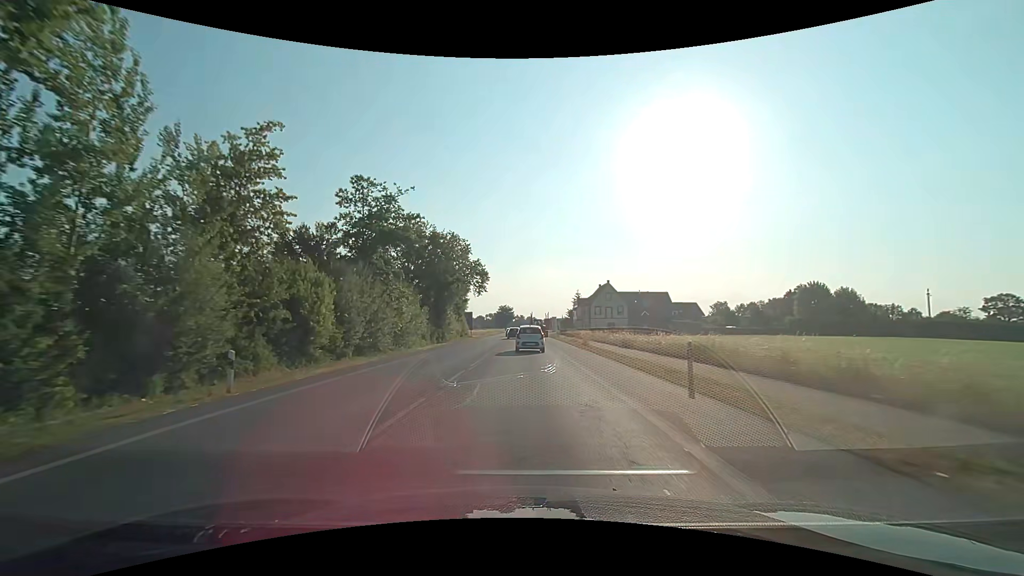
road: primary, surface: asphalt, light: Day
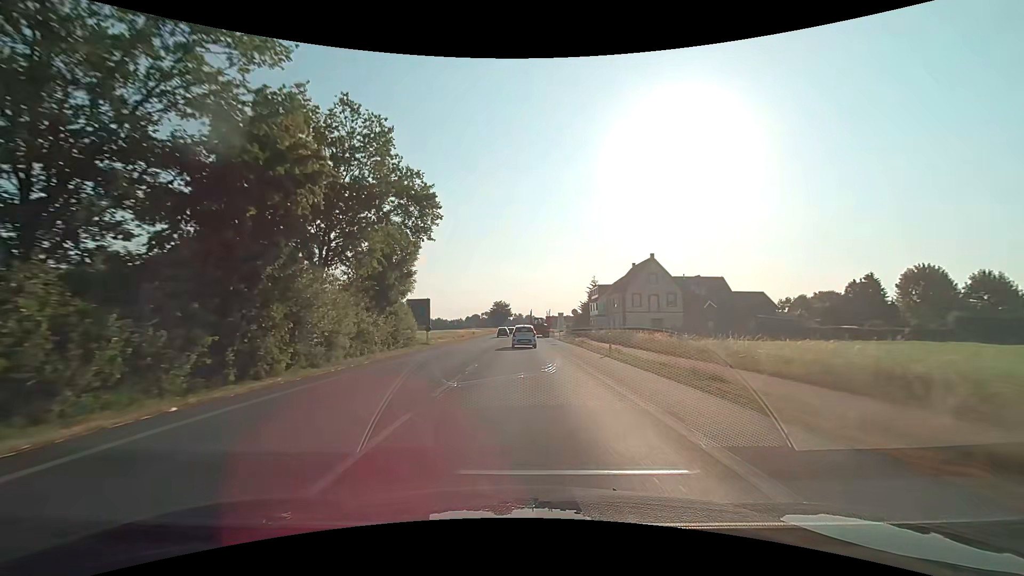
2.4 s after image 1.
(-0.1, +38.2) m; 0°
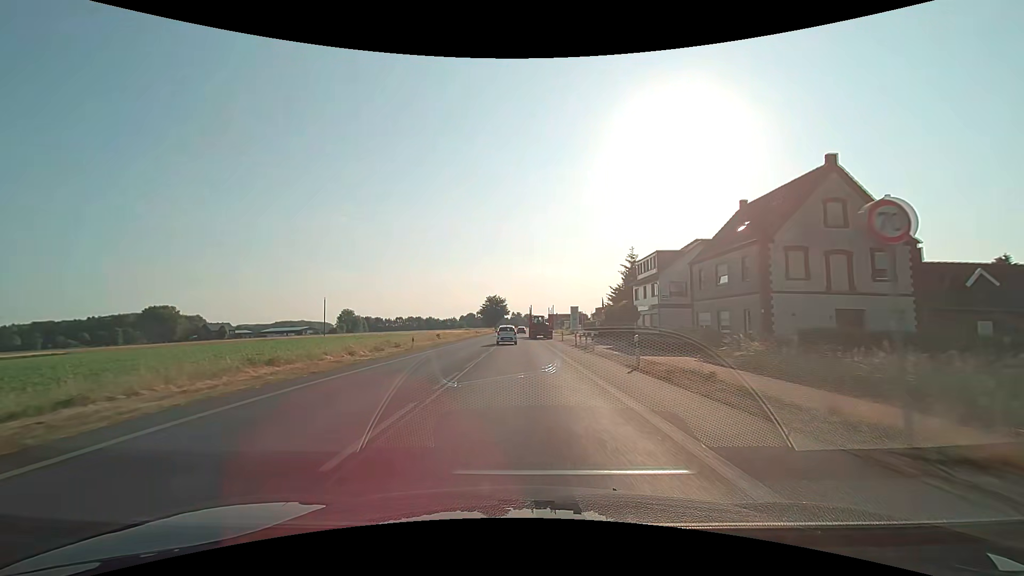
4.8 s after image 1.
(+0.2, +41.3) m; 0°
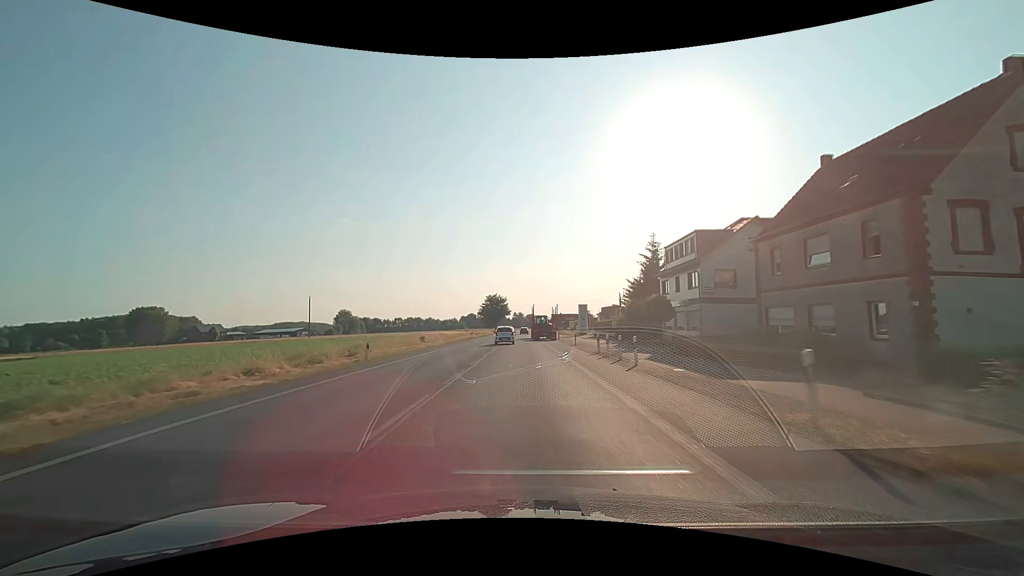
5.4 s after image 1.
(0.0, +11.0) m; 0°
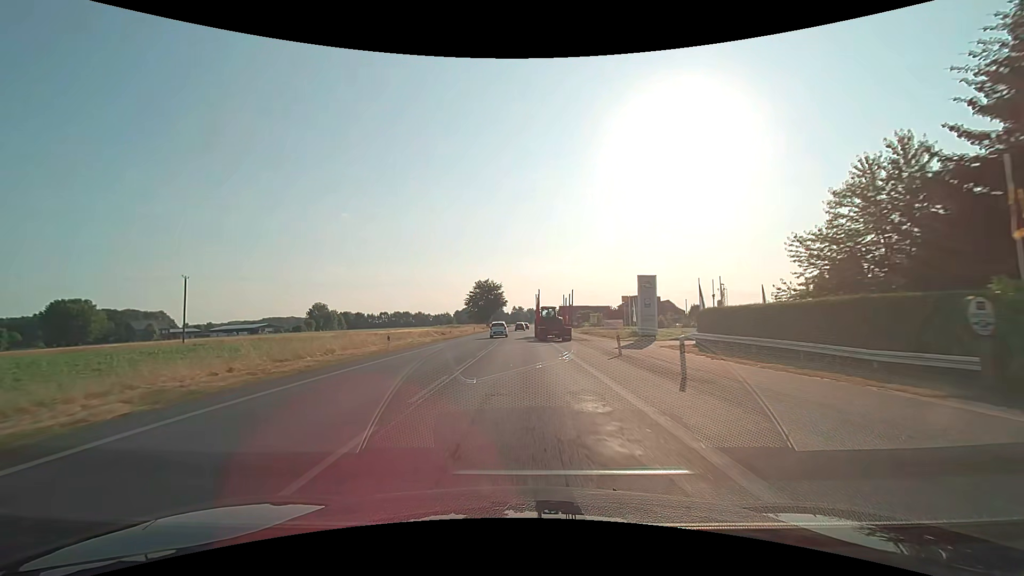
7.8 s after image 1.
(0.0, +45.9) m; 0°
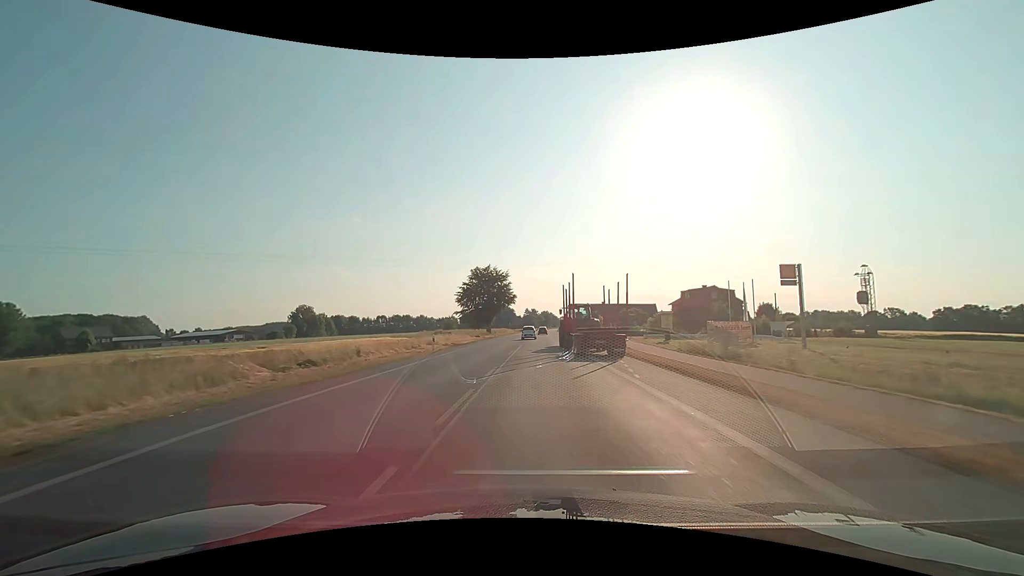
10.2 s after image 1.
(-0.4, +43.9) m; -1°
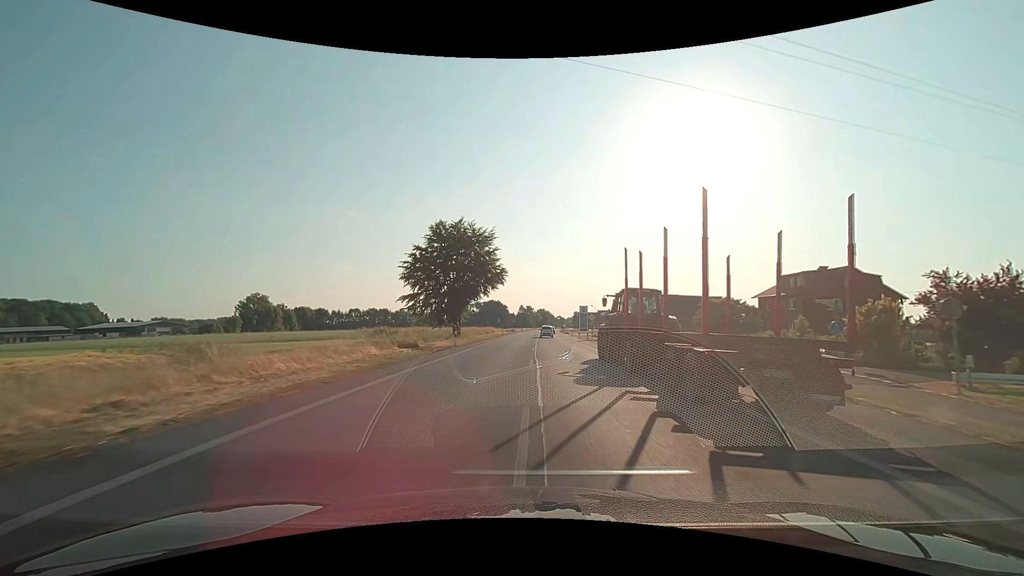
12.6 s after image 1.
(-0.1, +44.5) m; +1°
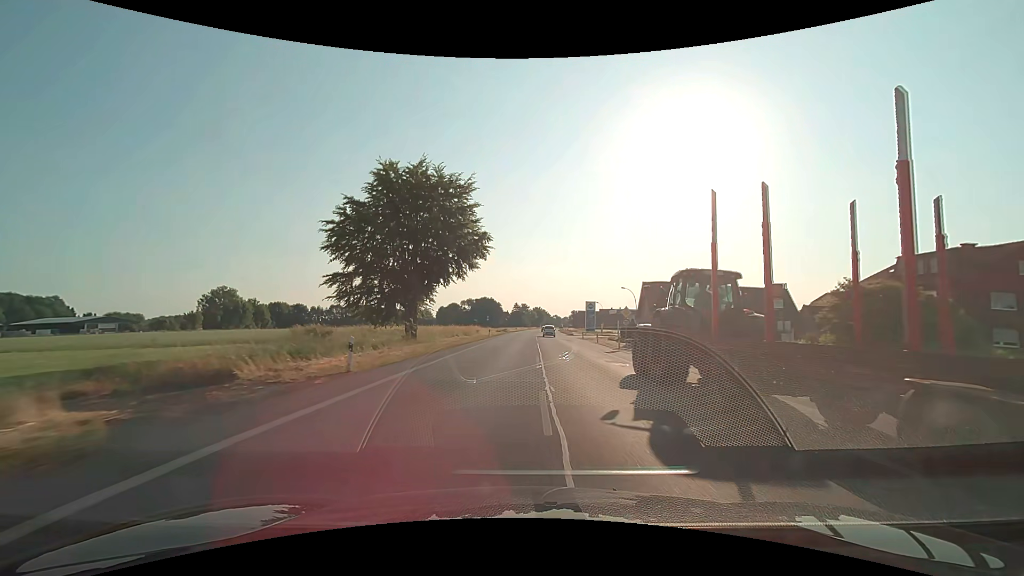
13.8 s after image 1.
(+0.2, +21.9) m; +1°
(0, +10) (0, +20) (0, +30) (0, +40) (0, +50) (0, +60) (+1, +70) (+1, +80) (+1, +90) (+2, +100) m
